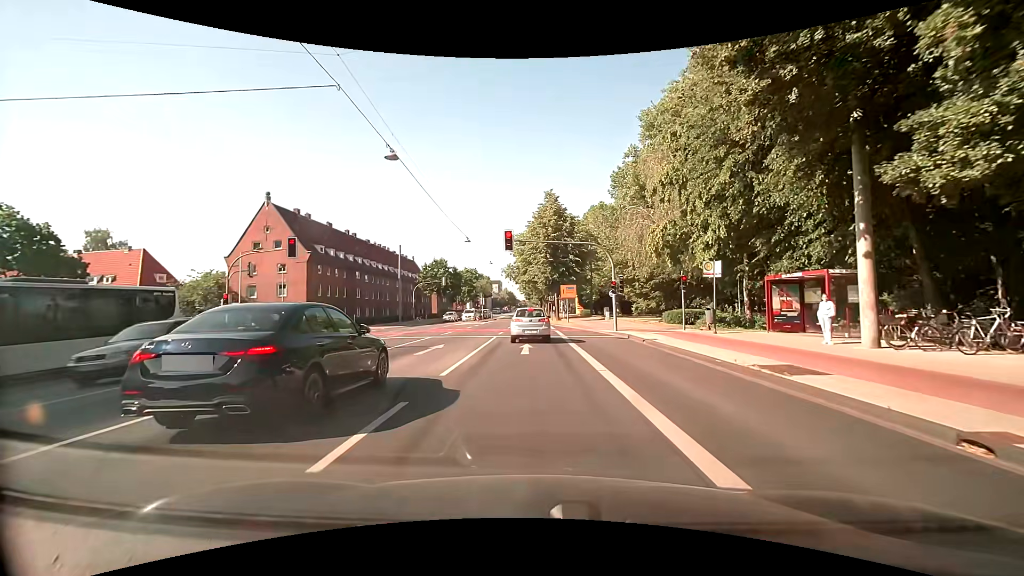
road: primary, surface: asphalt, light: Day
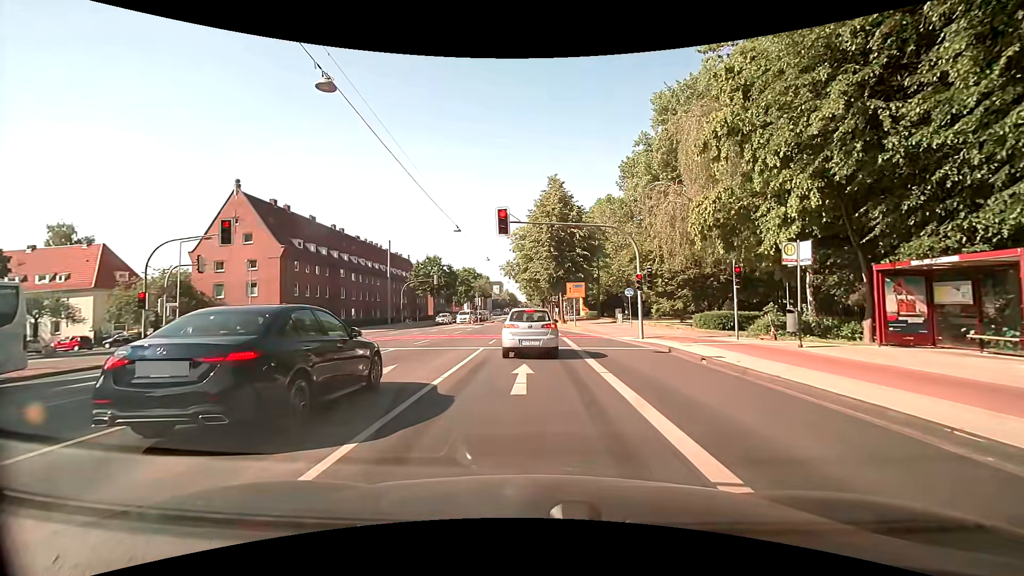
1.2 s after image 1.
(+0.1, +6.8) m; +1°
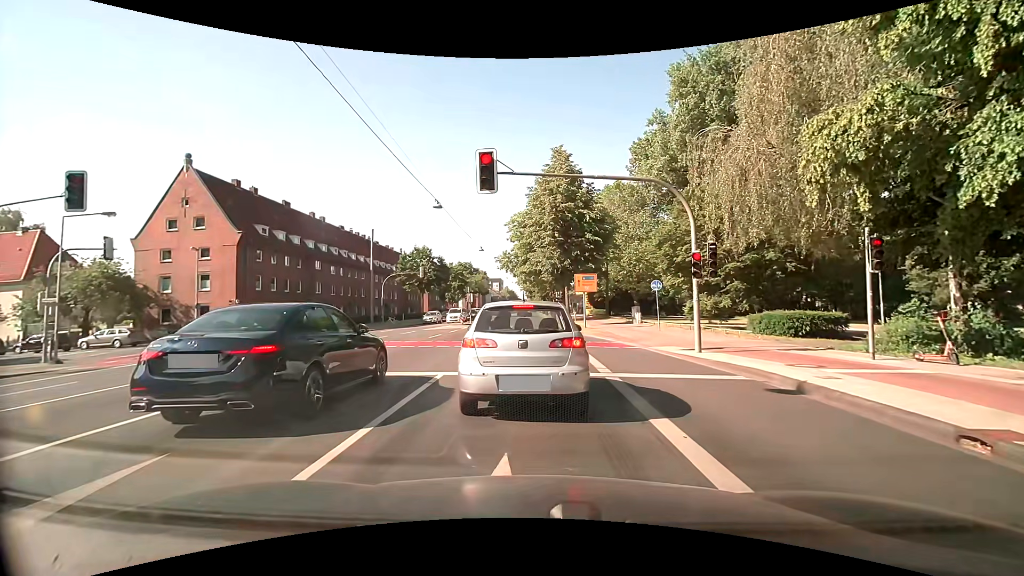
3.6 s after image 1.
(0.0, +7.9) m; -2°
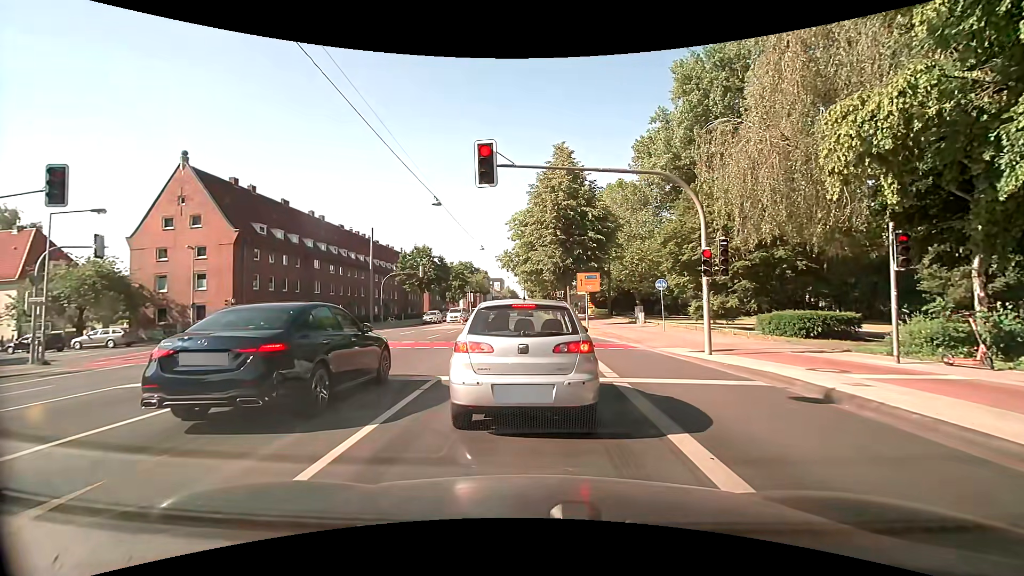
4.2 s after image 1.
(0.0, +0.7) m; 0°
